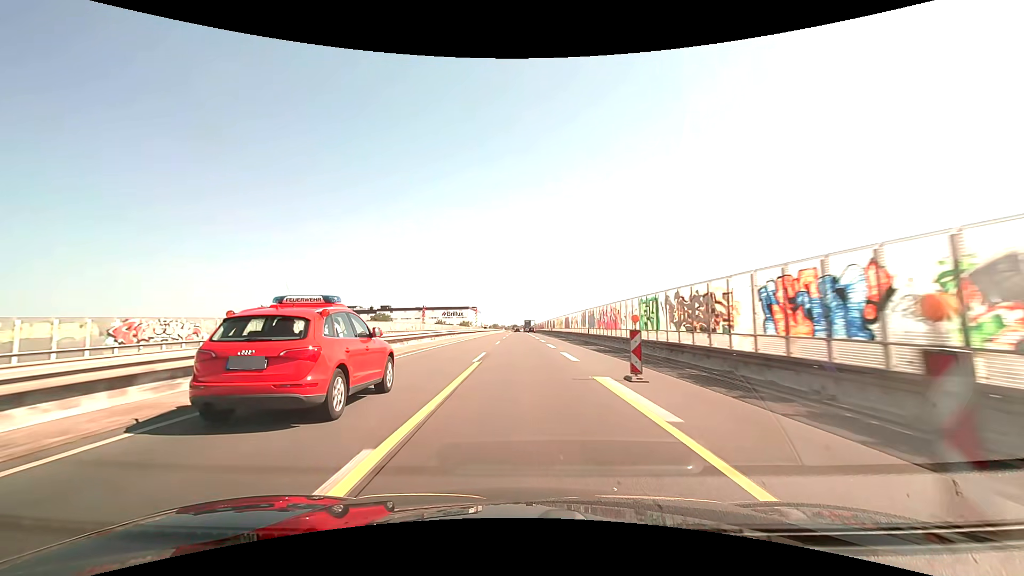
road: trunk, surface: asphalt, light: Day
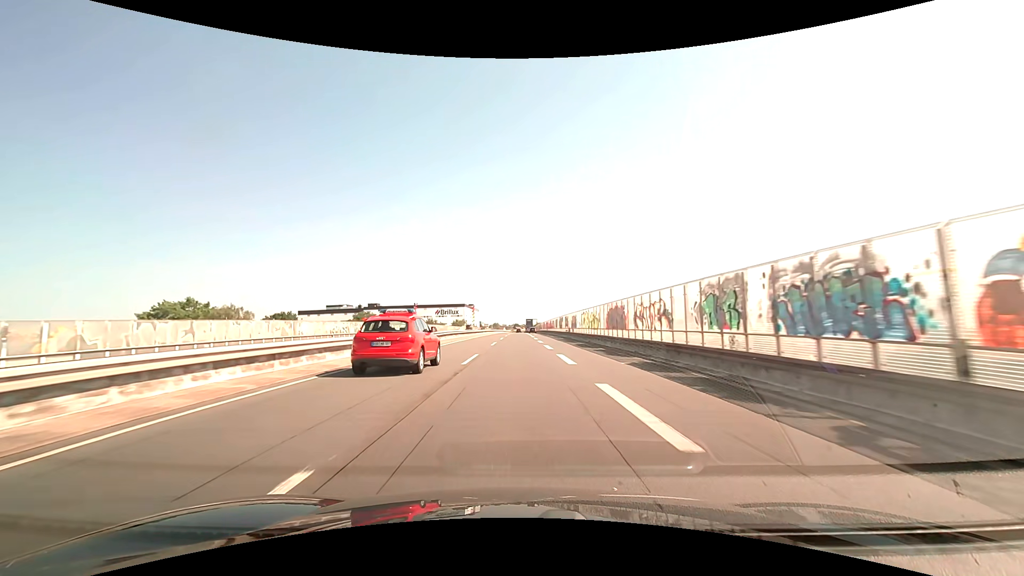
(0.0, +38.2) m; 0°
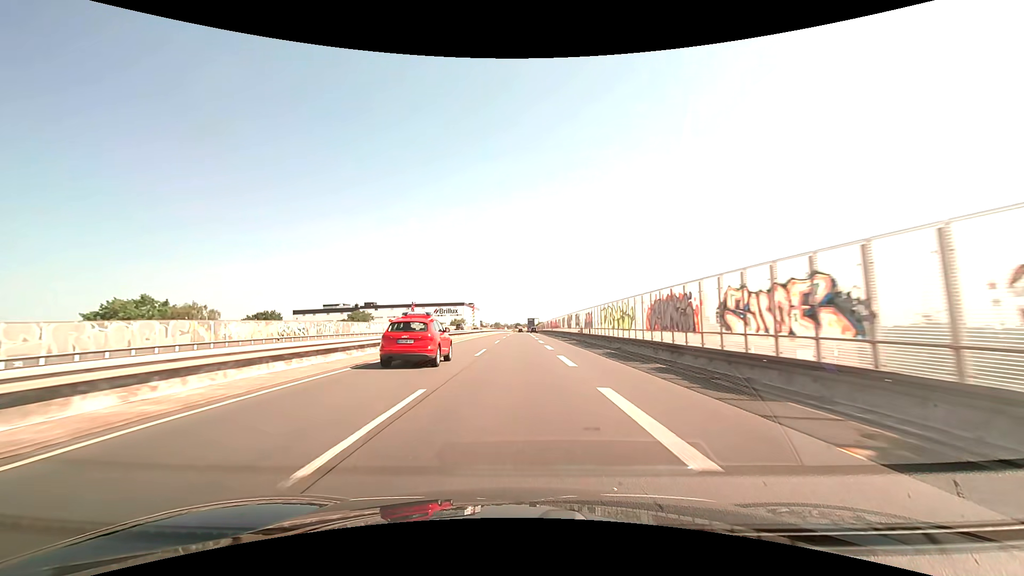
(0.0, +12.7) m; 0°
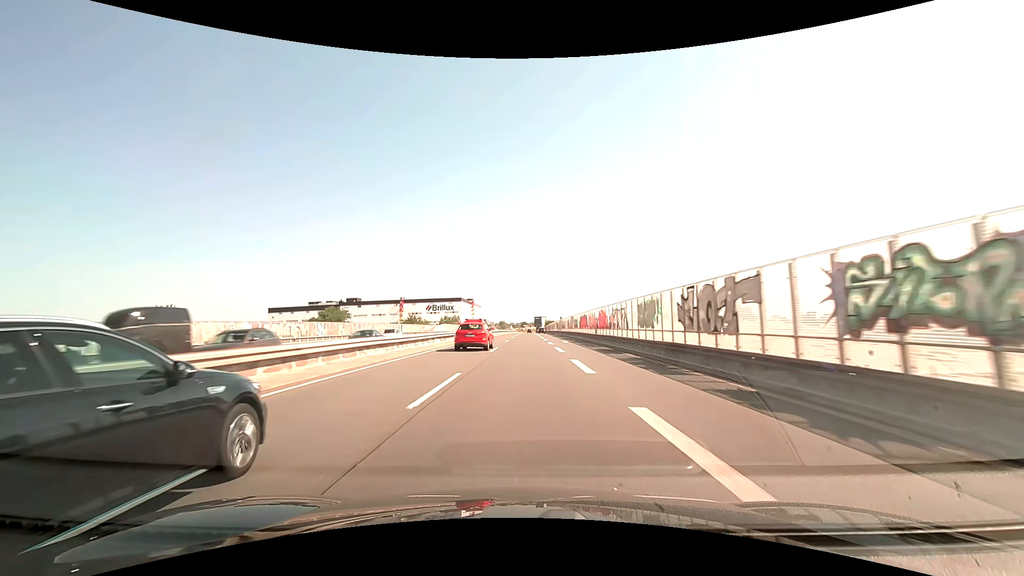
(-0.4, +50.9) m; -1°
(0, +10) (0, +20) (0, +30) (0, +40) (0, +50) (0, +60) (0, +70) (0, +80) (0, +90) (+1, +100) m
